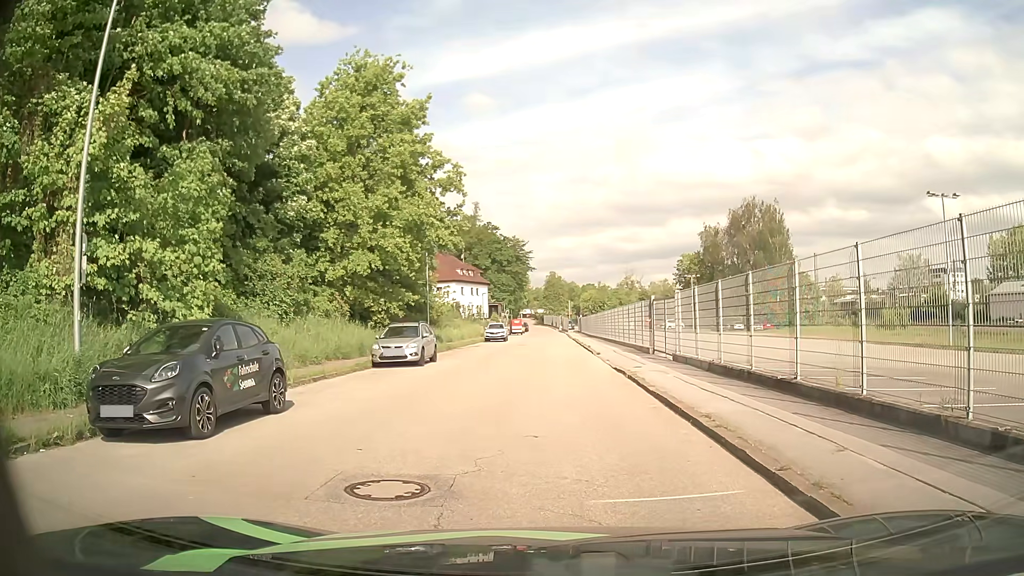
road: residential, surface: asphalt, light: Day
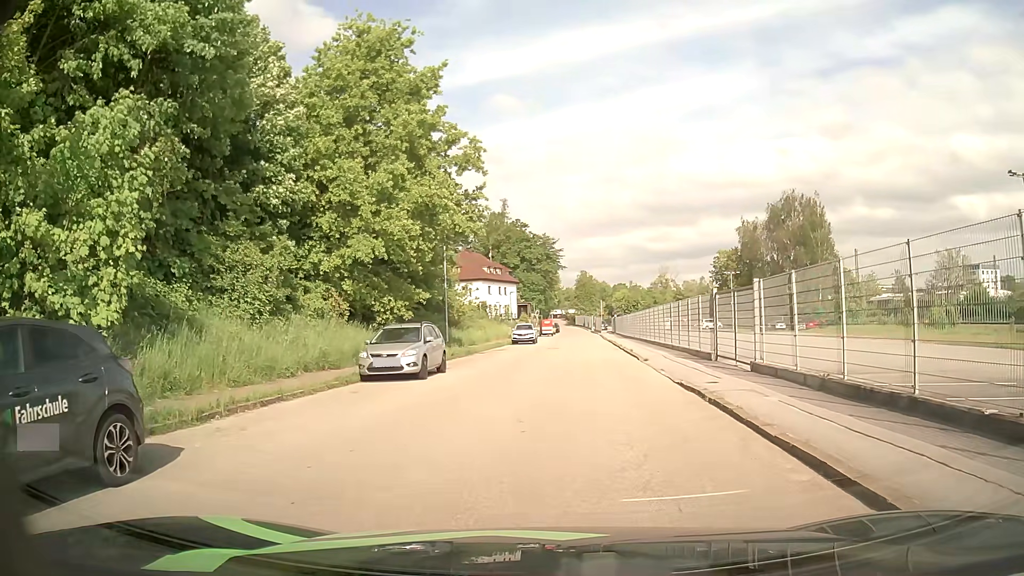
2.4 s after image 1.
(-0.3, +5.6) m; -5°
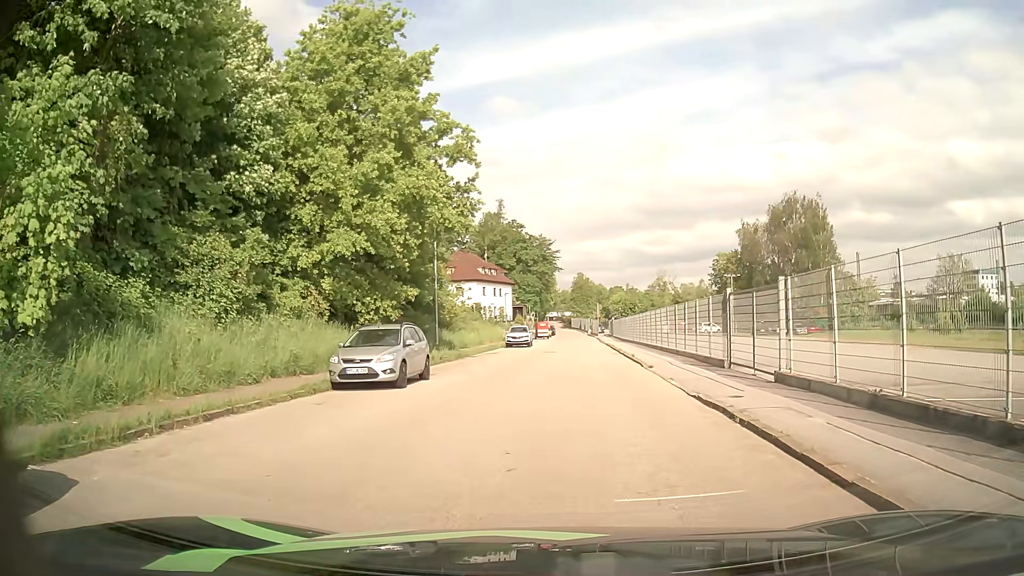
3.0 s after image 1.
(0.0, +2.2) m; 0°
(0, +10) (+1, +20) (+2, +30) (+2, +40) (+3, +50) (+4, +60) (+5, +70) (+5, +80) (+6, +90) (+6, +100) m
